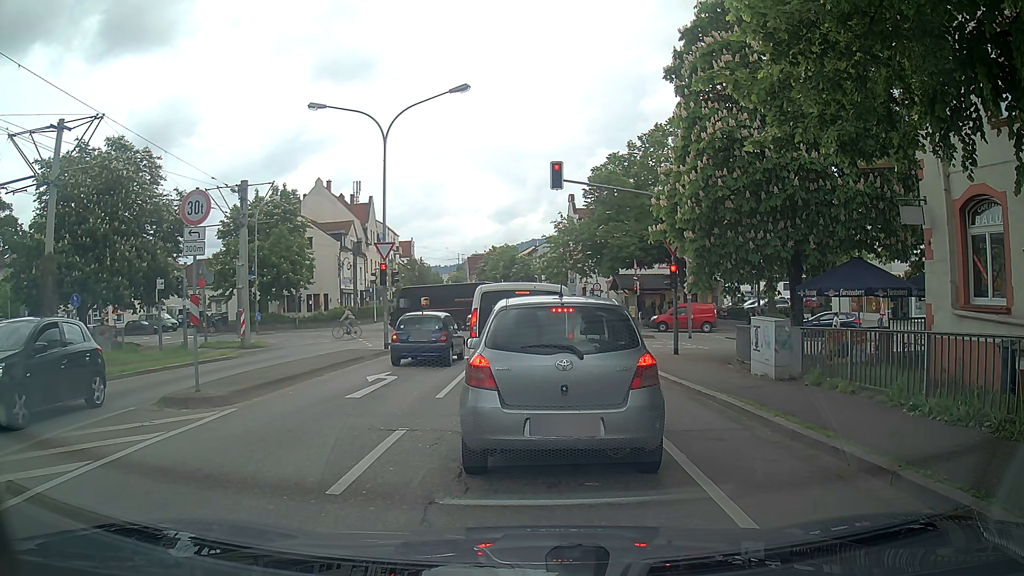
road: tertiary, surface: asphalt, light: Day
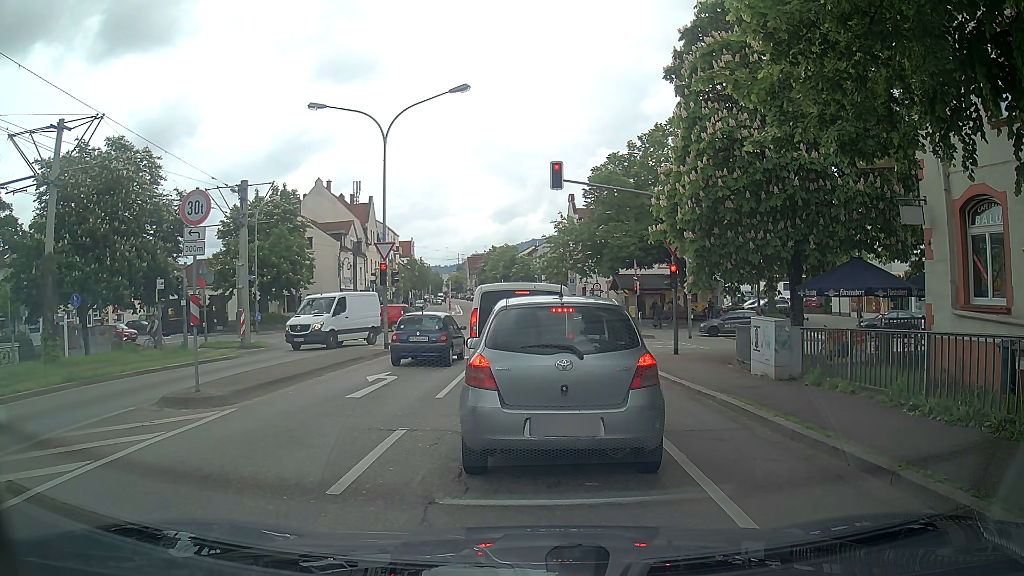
(0.0, 0.0) m; 0°
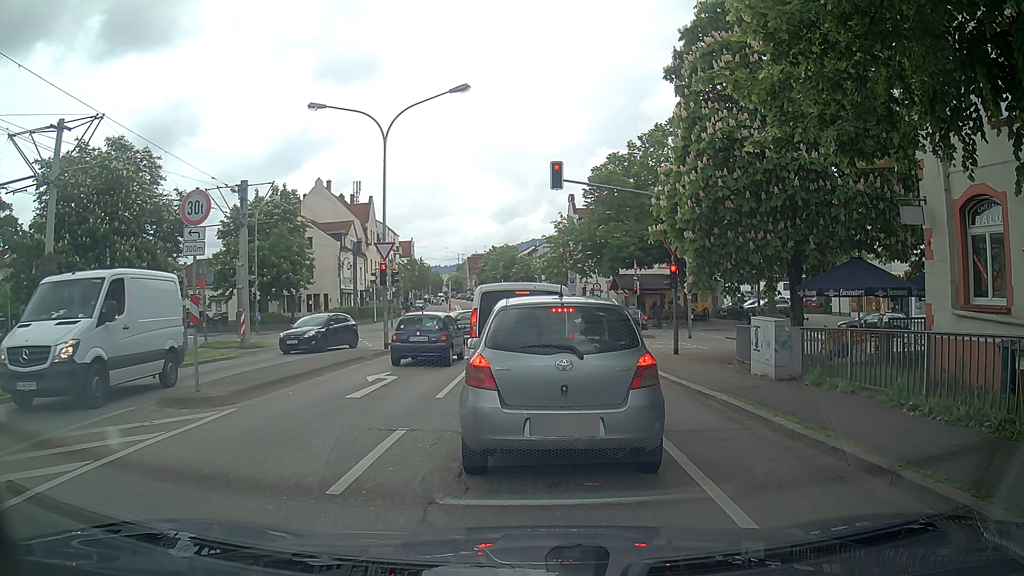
(0.0, 0.0) m; 0°
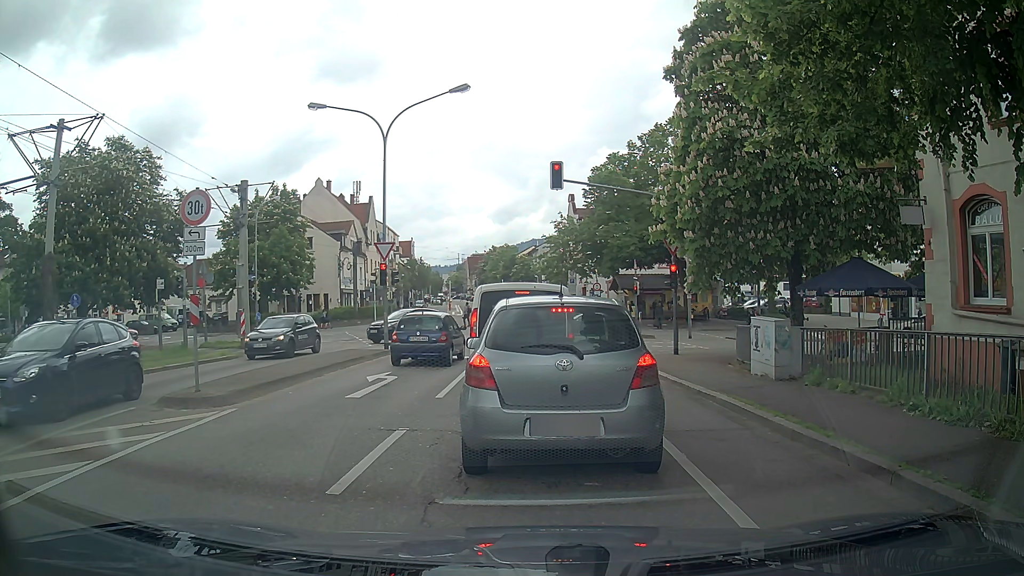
(0.0, 0.0) m; 0°
